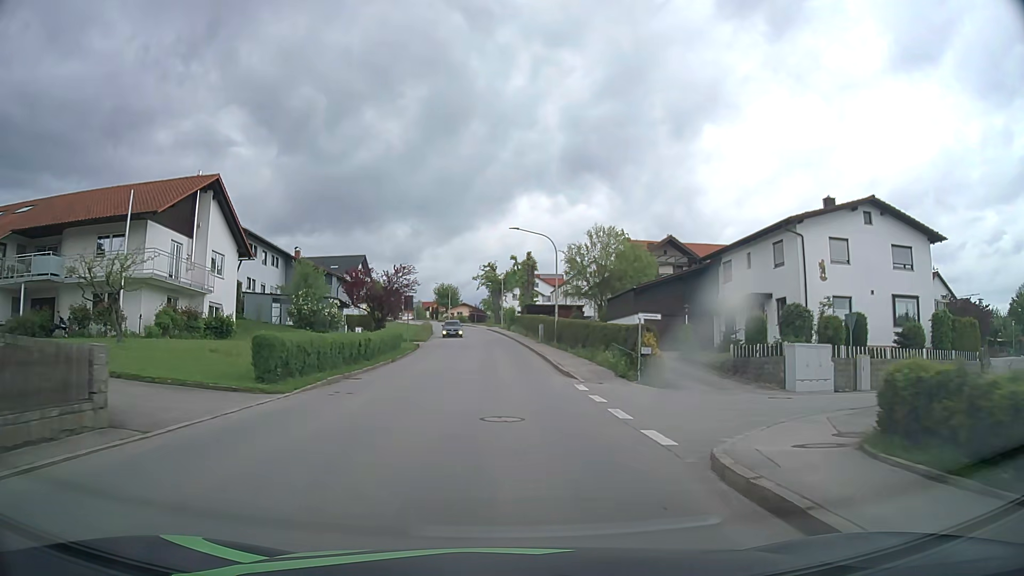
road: tertiary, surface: asphalt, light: Day
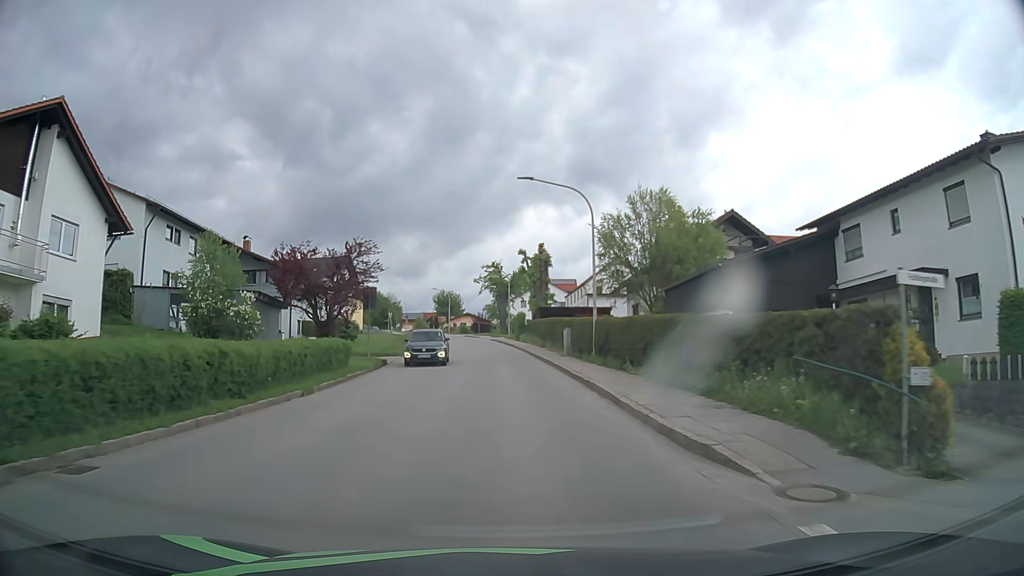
(0.0, +15.0) m; 0°
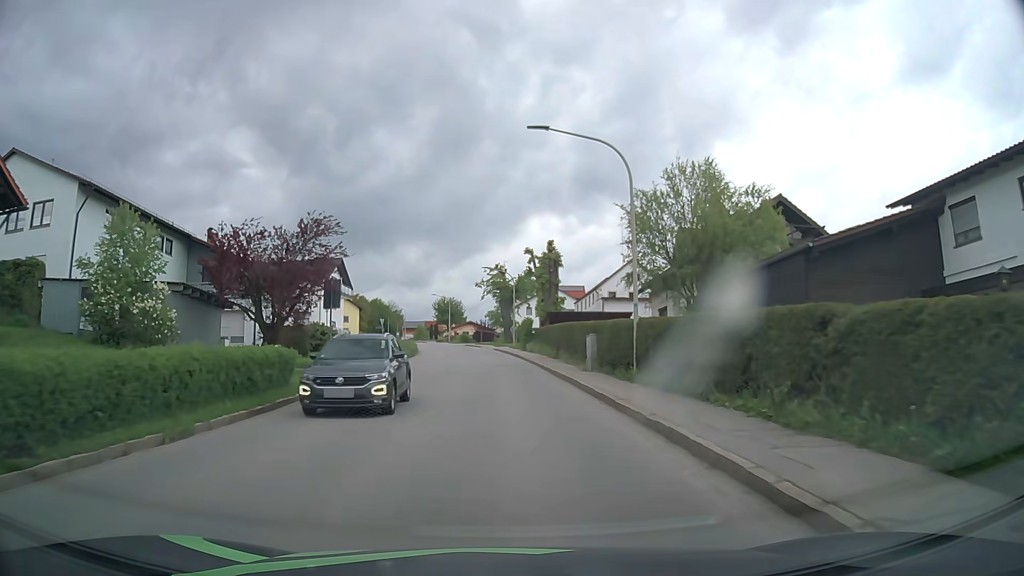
(0.0, +7.5) m; 0°
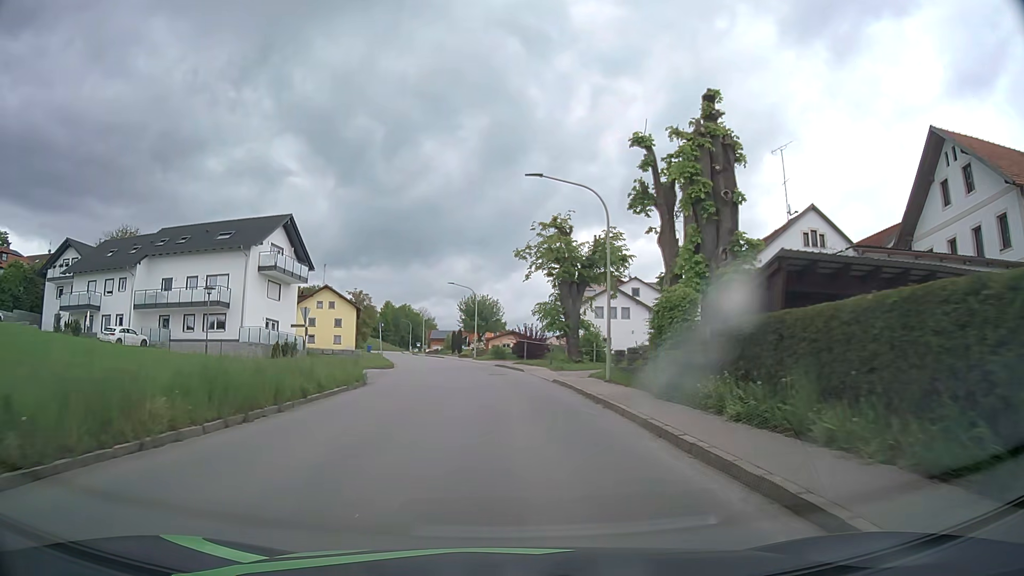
(-1.1, +37.3) m; -4°
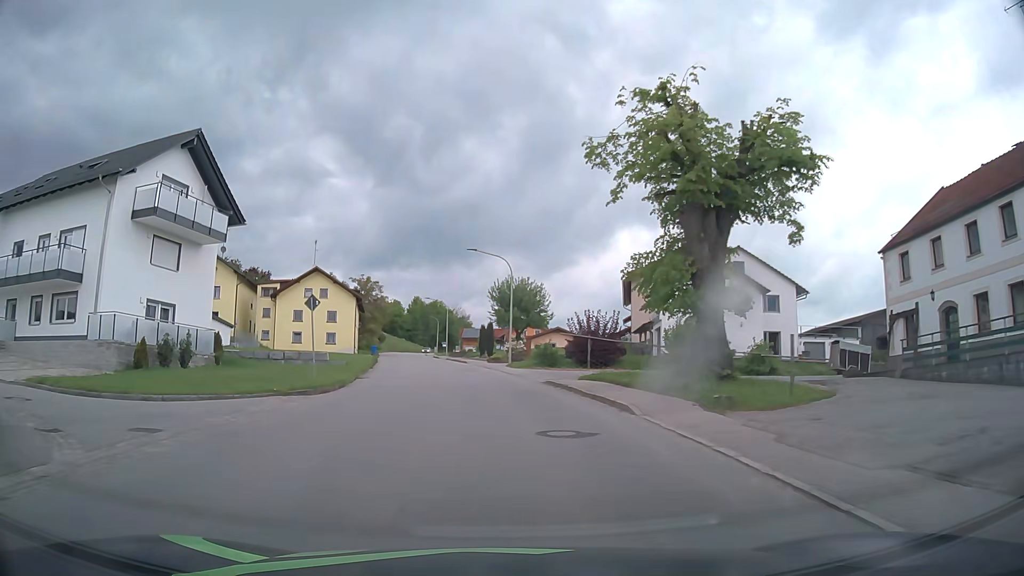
(-0.6, +23.0) m; -3°
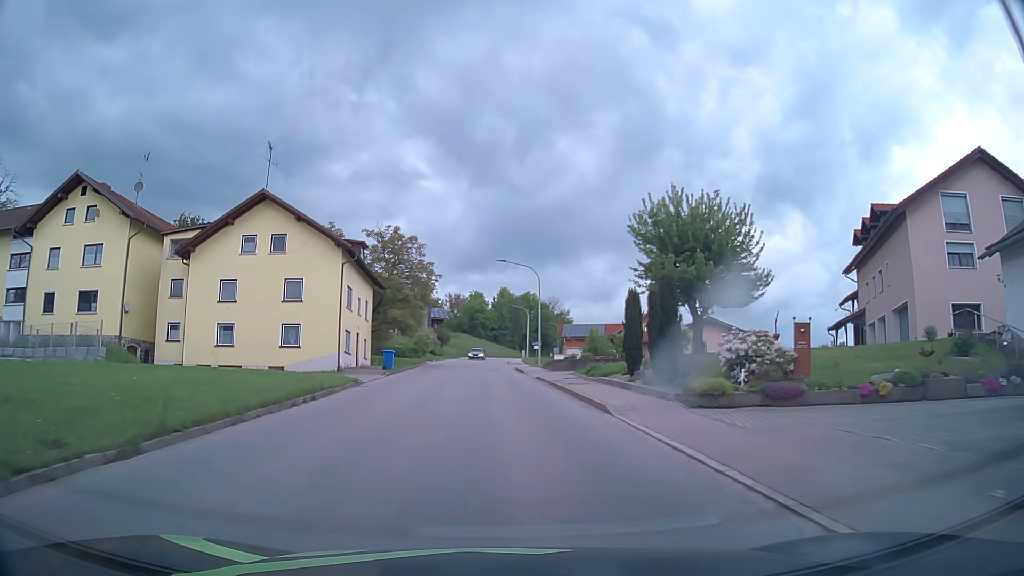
(-3.3, +38.9) m; -9°
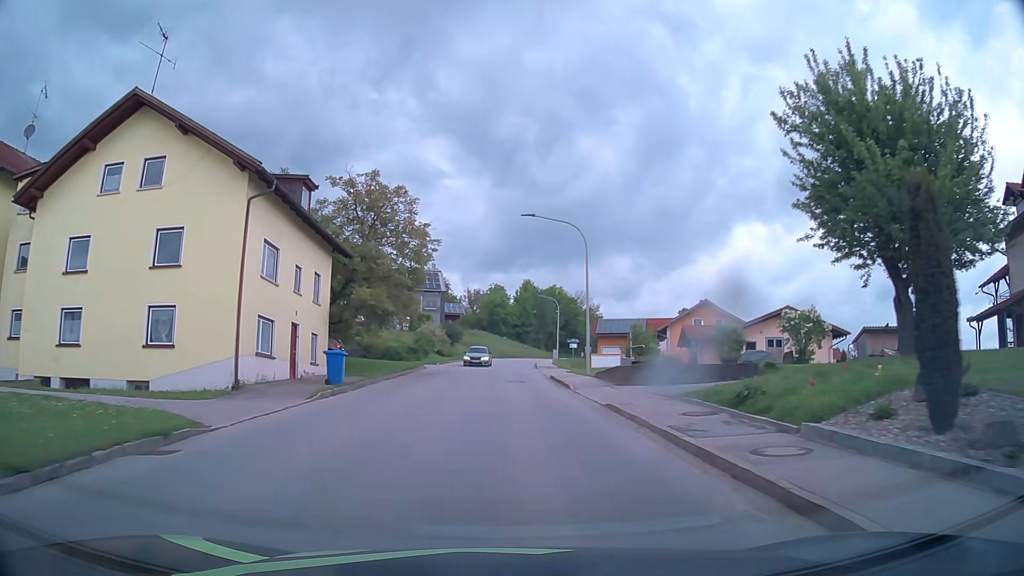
(-0.3, +15.8) m; -2°
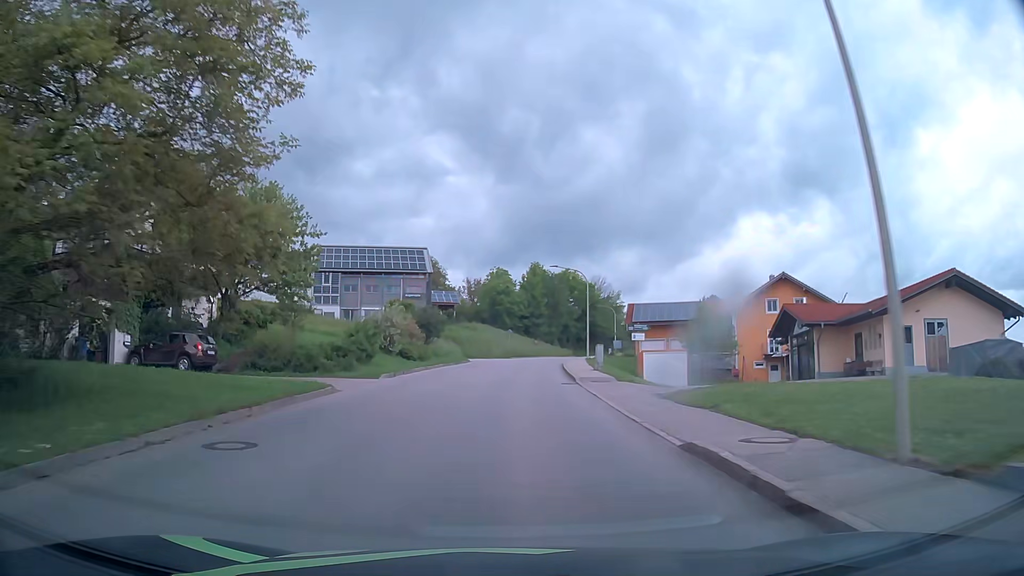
(0.0, +23.8) m; -1°
(0, +10) (0, +20) (0, +30) (+1, +40) (+2, +50) (+4, +60) (+5, +70) (+8, +79) (+10, +89) (+13, +99) m
